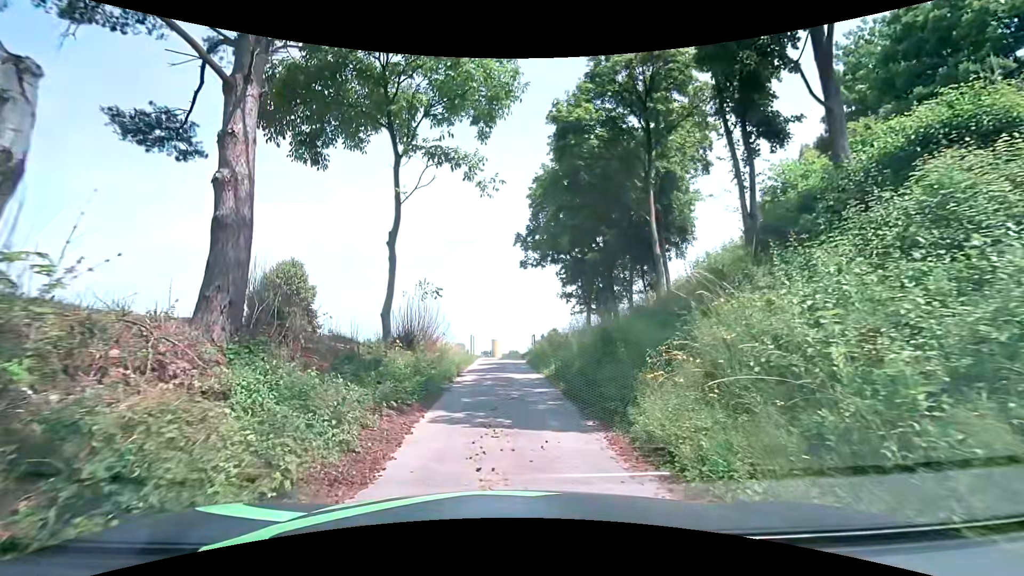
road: unclassified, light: Day
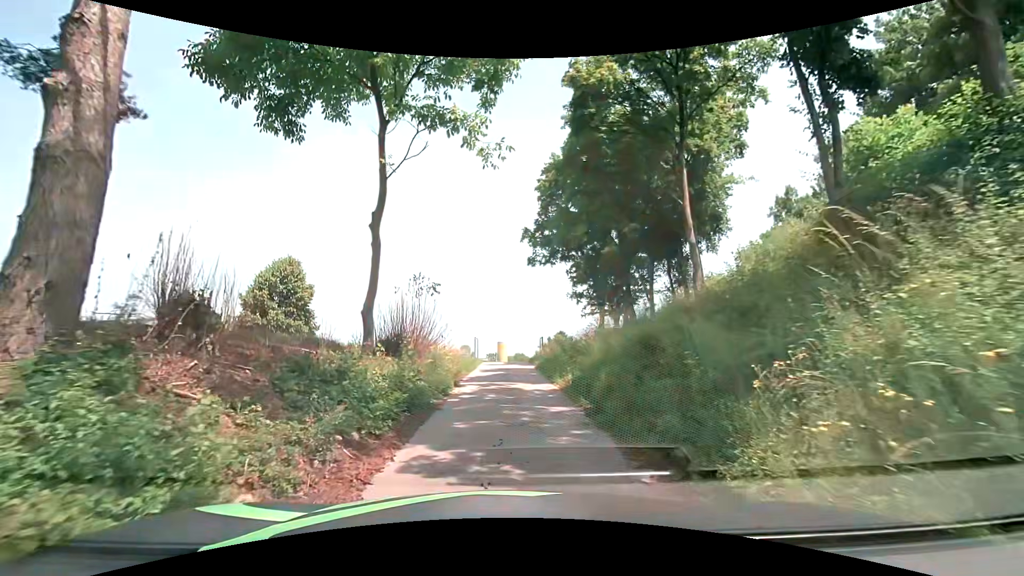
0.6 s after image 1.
(0.0, +2.8) m; -1°
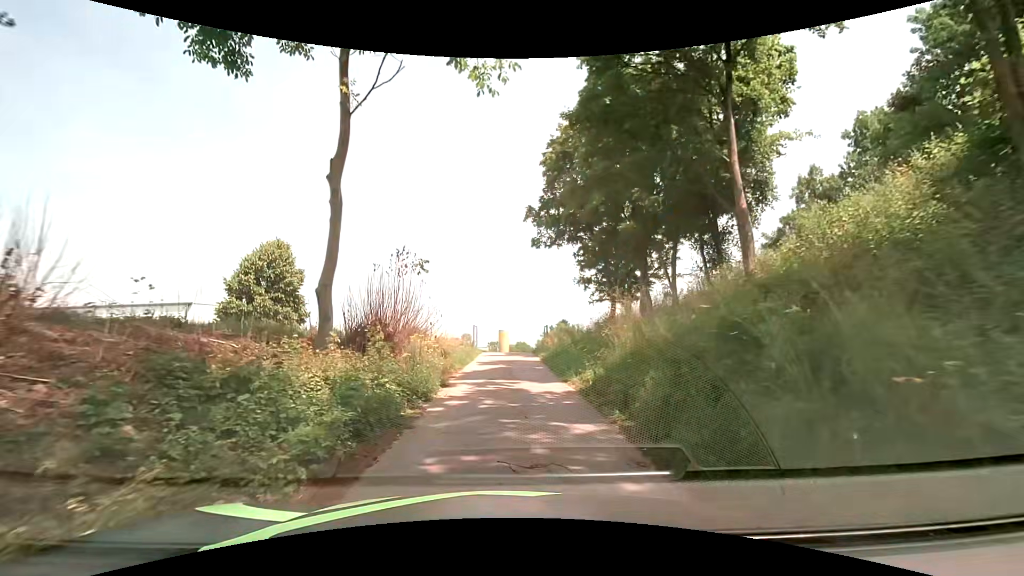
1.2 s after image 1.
(0.0, +3.2) m; -2°
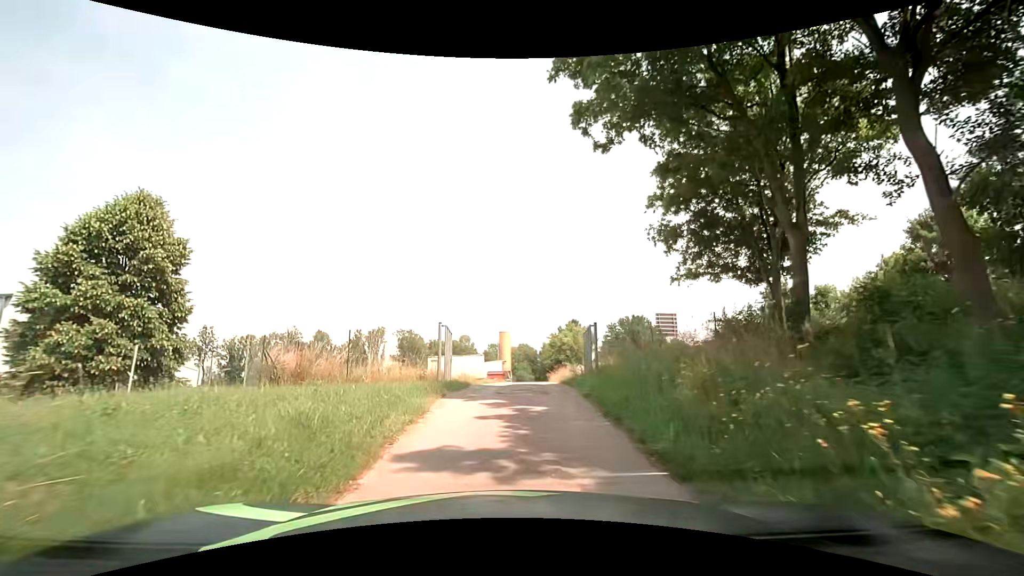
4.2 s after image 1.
(+0.2, +19.5) m; 0°
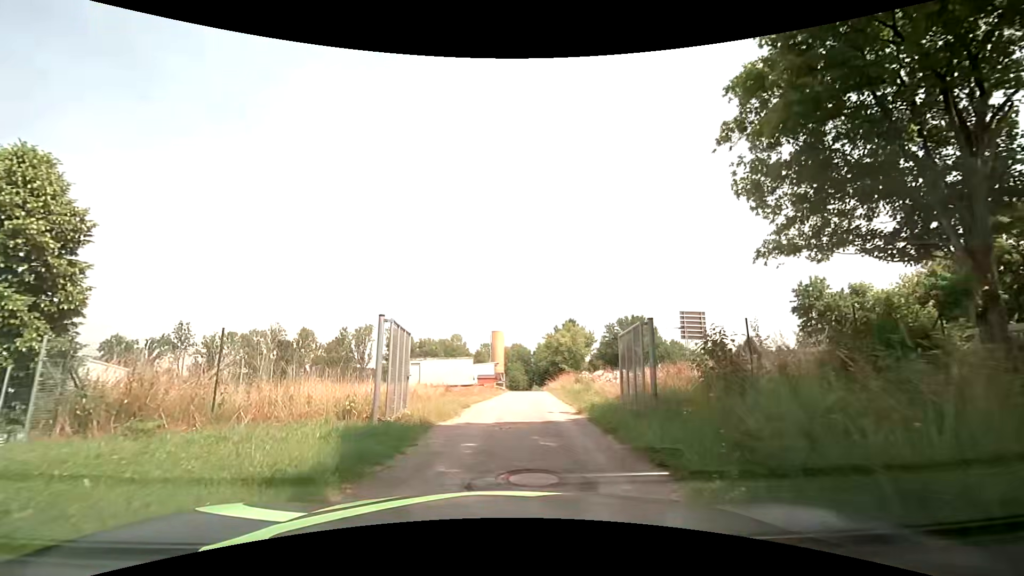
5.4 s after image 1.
(+0.1, +7.2) m; 0°
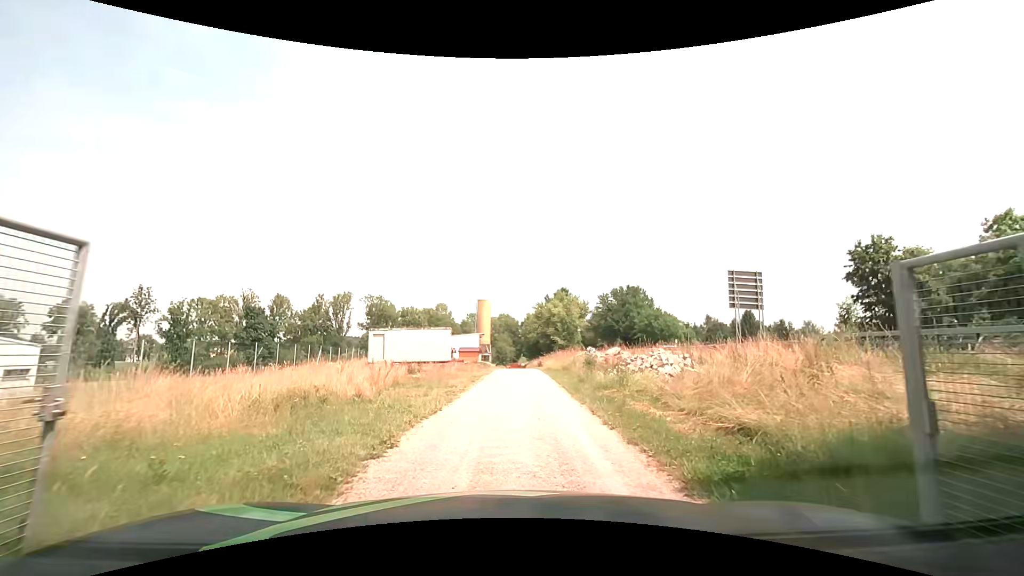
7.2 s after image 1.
(+0.2, +9.2) m; +1°
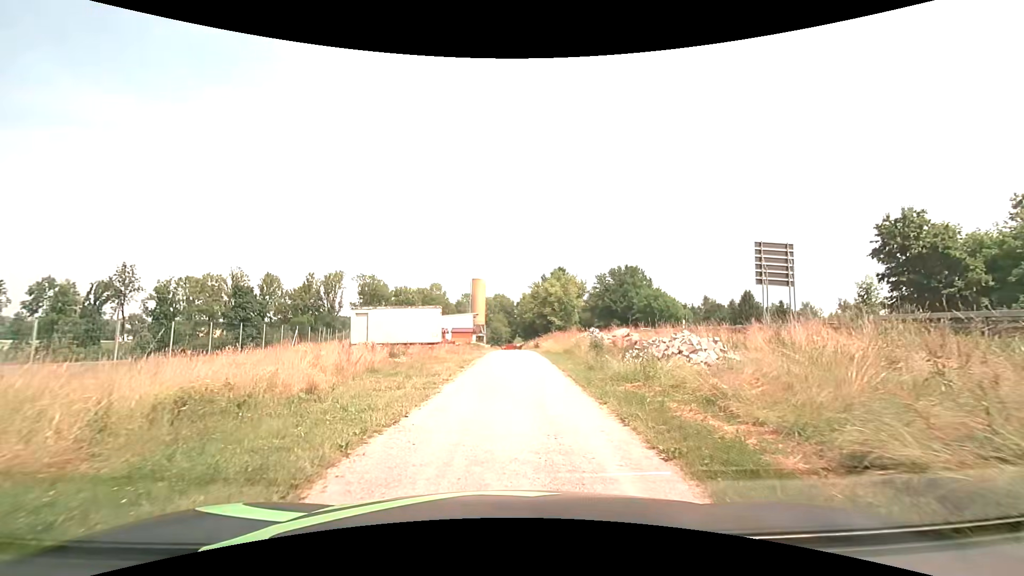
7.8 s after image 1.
(+0.1, +3.2) m; +1°
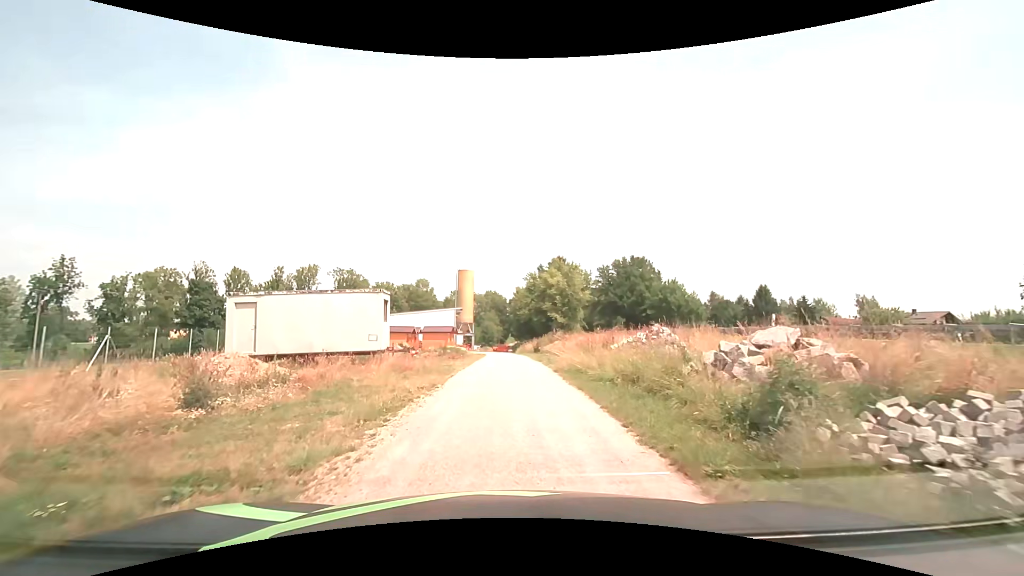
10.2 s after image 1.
(+0.4, +14.4) m; +3°
(0, +10) (0, +20) (0, +30) (0, +40) (-1, +50) (-1, +60) (-2, +70) (-2, +80) (-2, +90) (-3, +100) m
